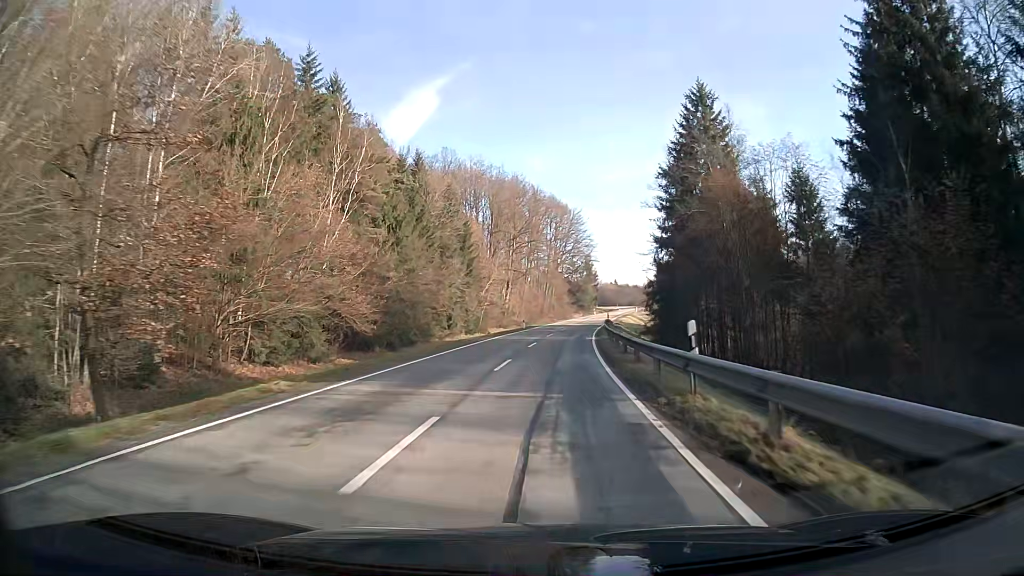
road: secondary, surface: asphalt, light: Day
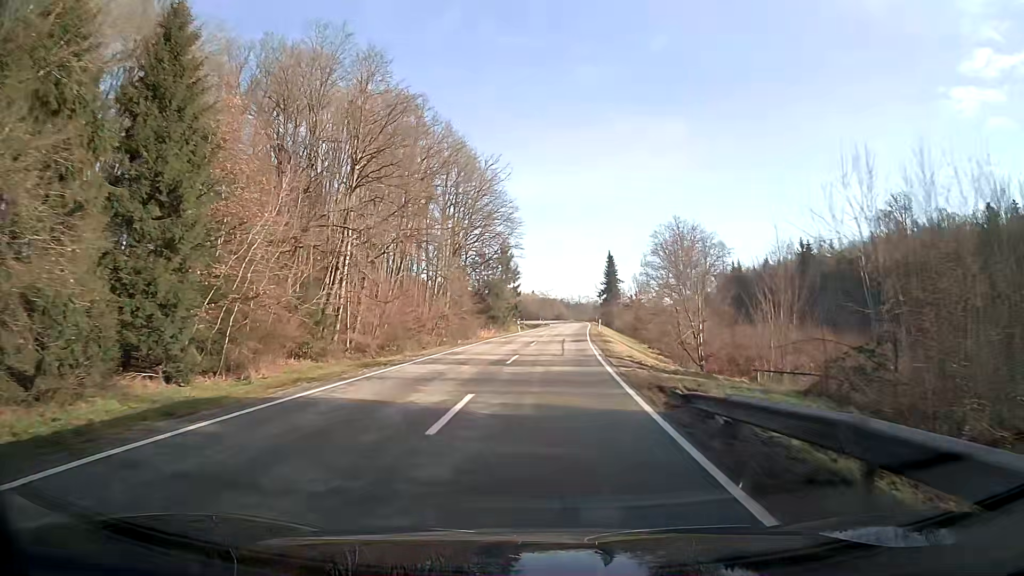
(+3.7, +58.8) m; +7°
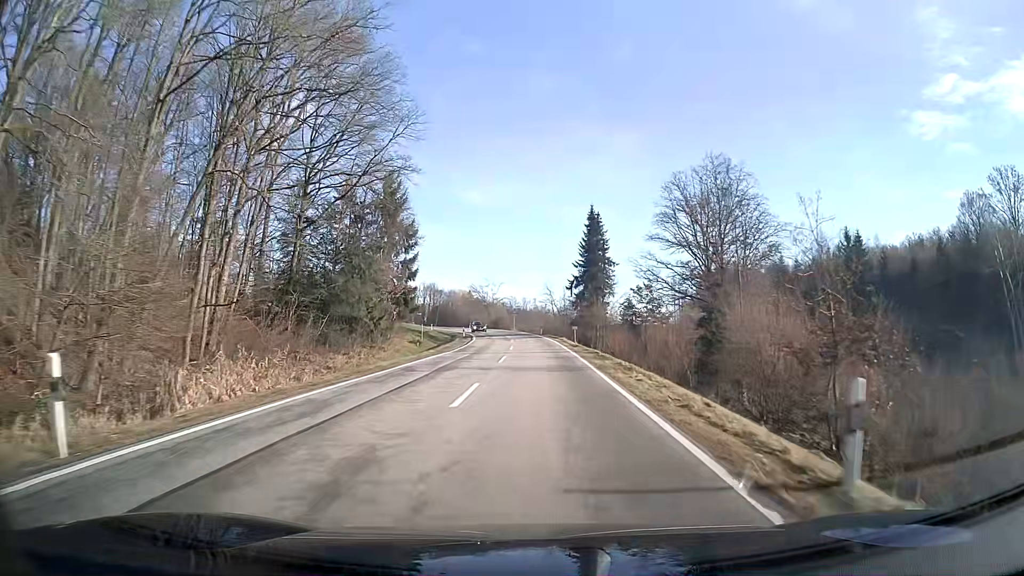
(+2.9, +58.3) m; +5°
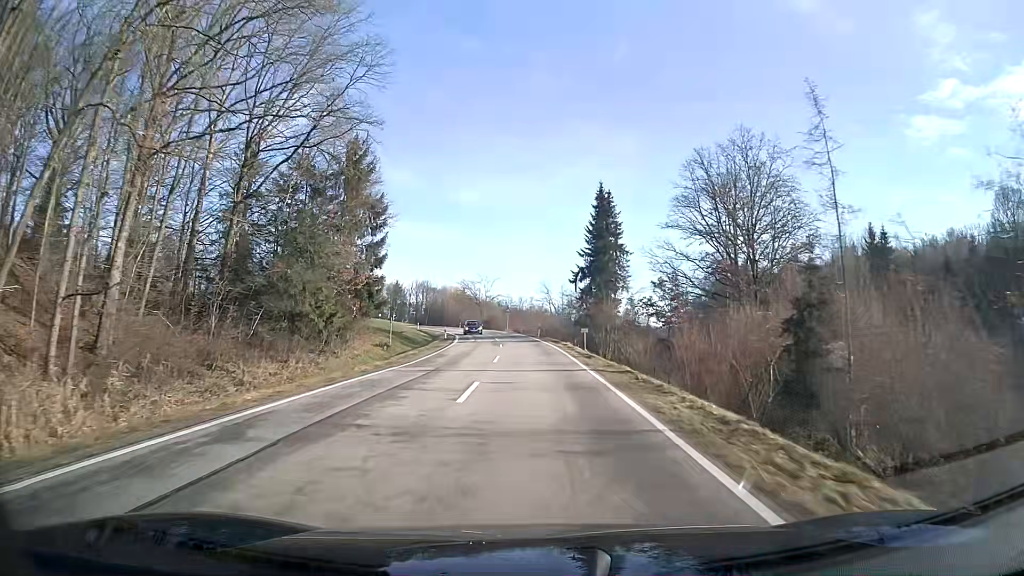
(0.0, +11.6) m; 0°
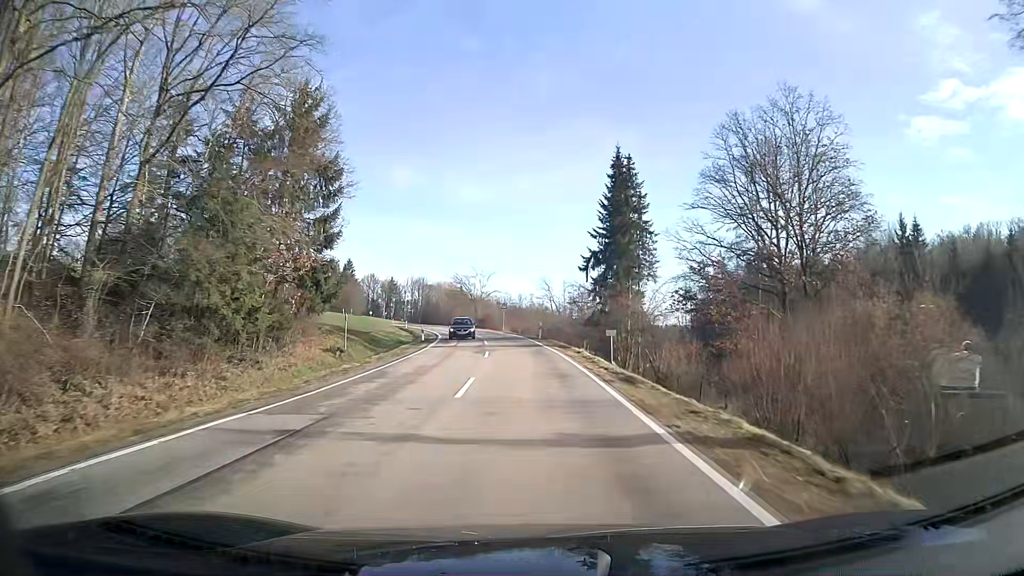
(0.0, +11.5) m; 0°
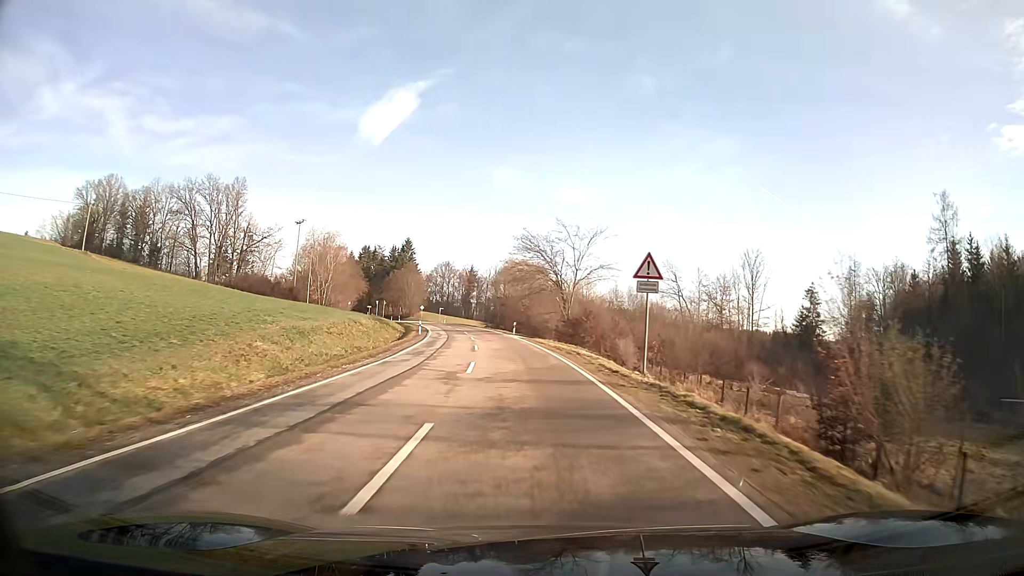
(-3.9, +57.1) m; -9°
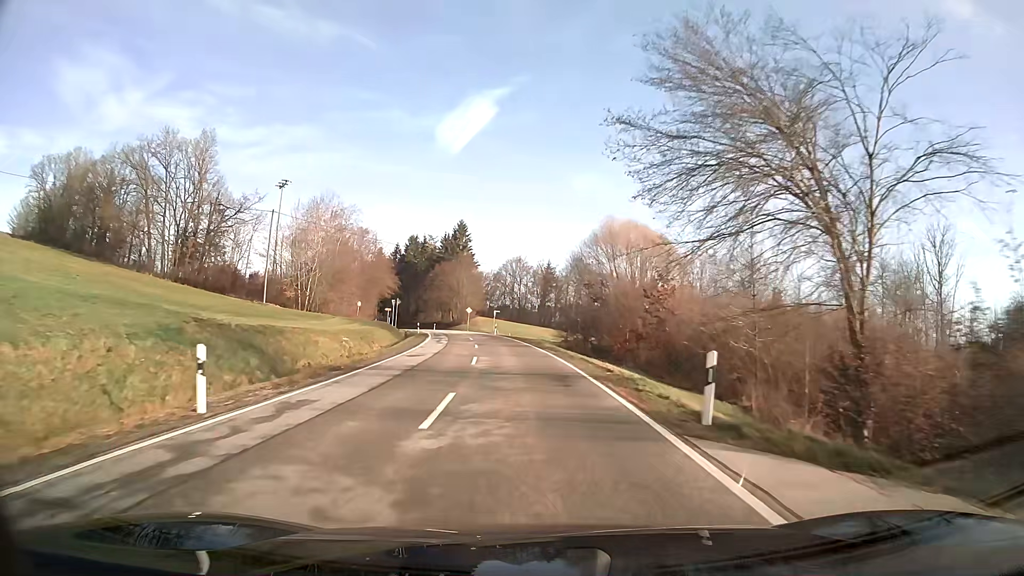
(-2.7, +45.3) m; -7°
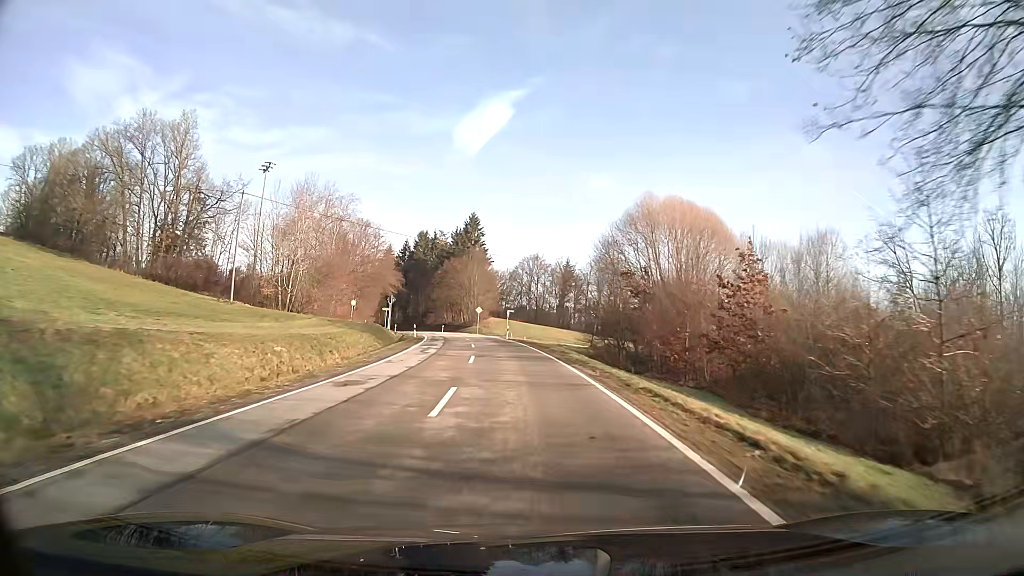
(-0.2, +11.3) m; -2°
